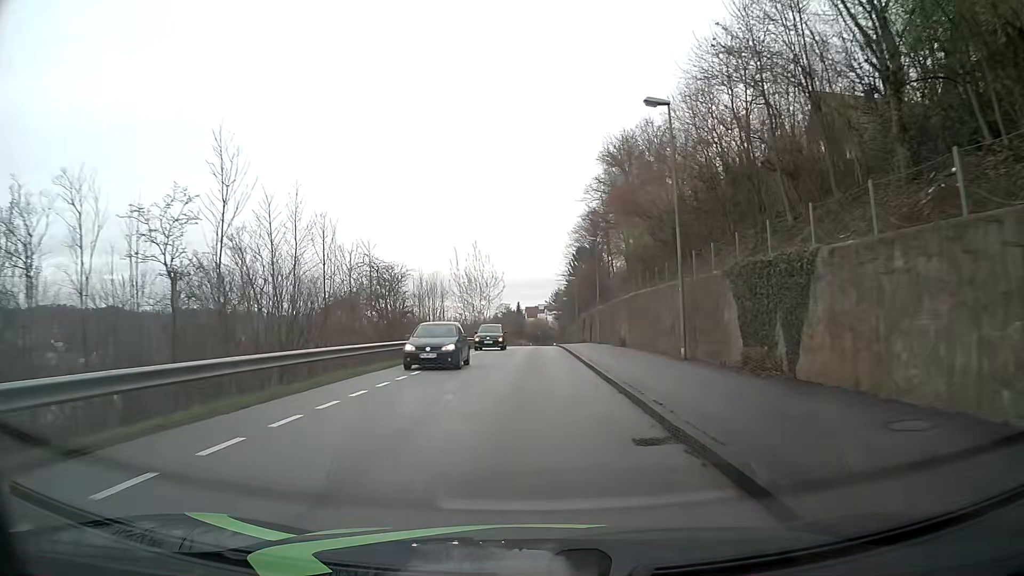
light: Day
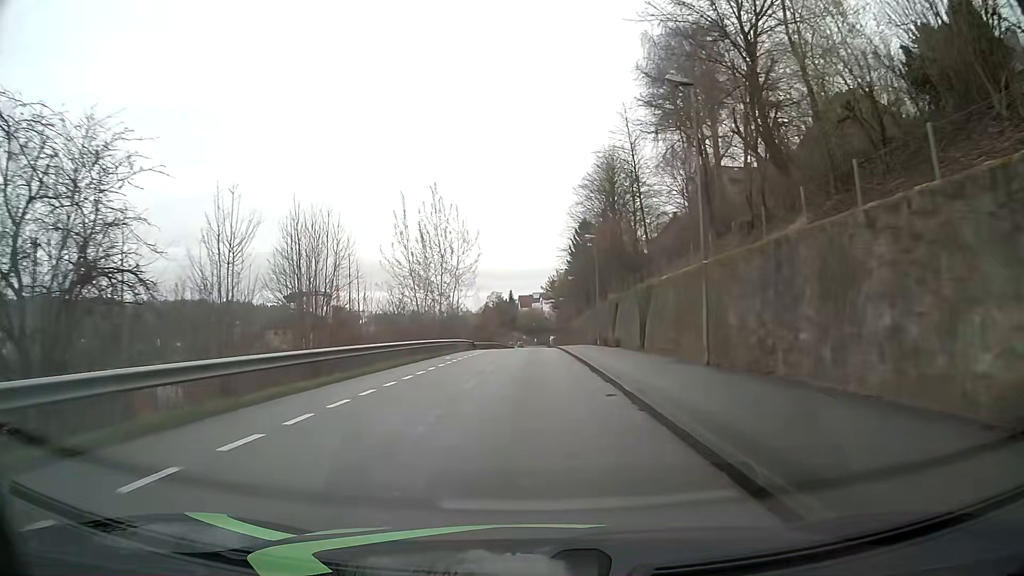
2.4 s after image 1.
(+0.4, +32.1) m; +1°
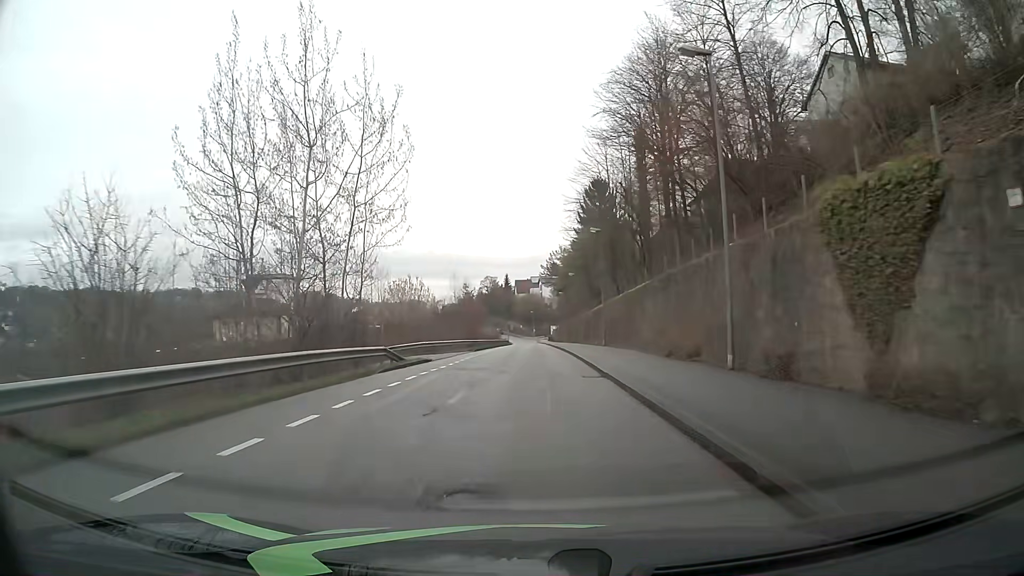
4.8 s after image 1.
(+0.1, +32.8) m; 0°
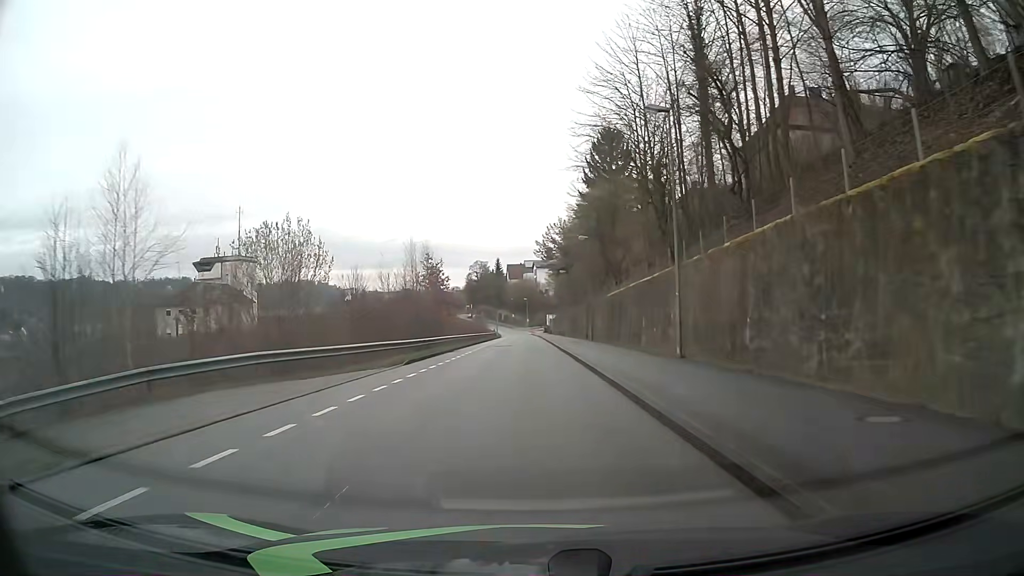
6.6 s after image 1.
(+0.1, +24.9) m; 0°
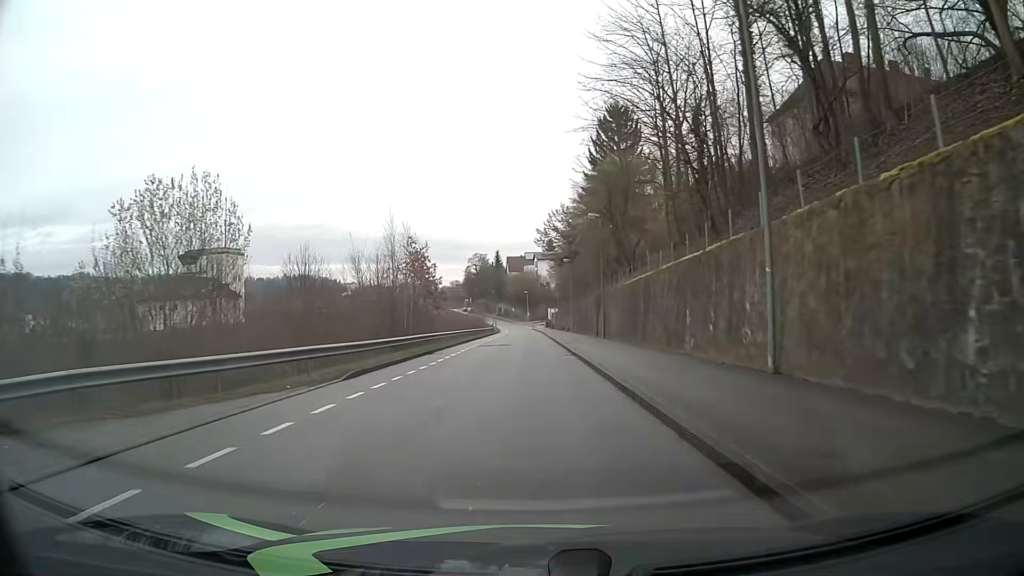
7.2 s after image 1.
(0.0, +8.1) m; 0°
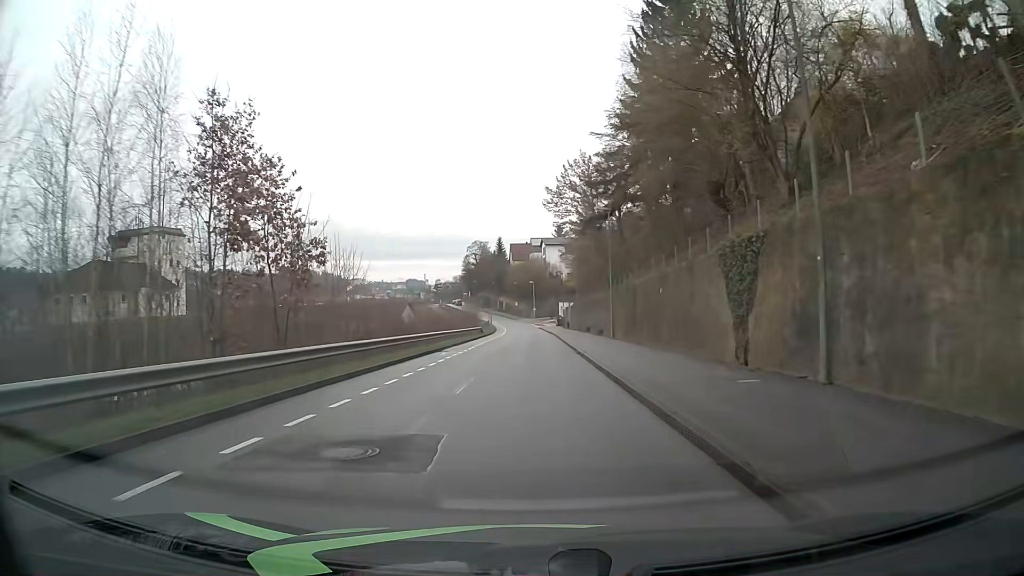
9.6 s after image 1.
(-0.1, +32.1) m; 0°
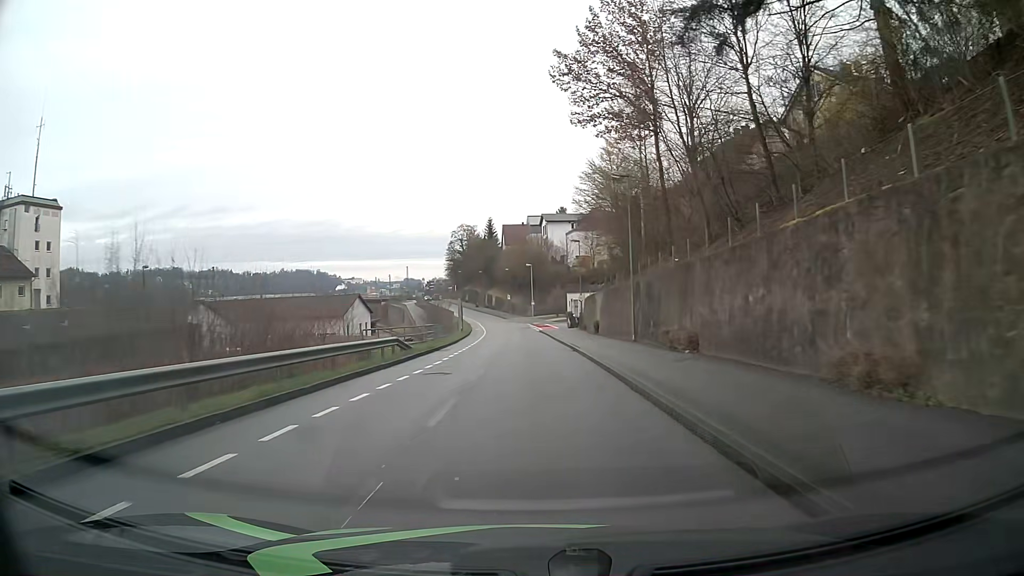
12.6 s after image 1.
(0.0, +39.8) m; 0°
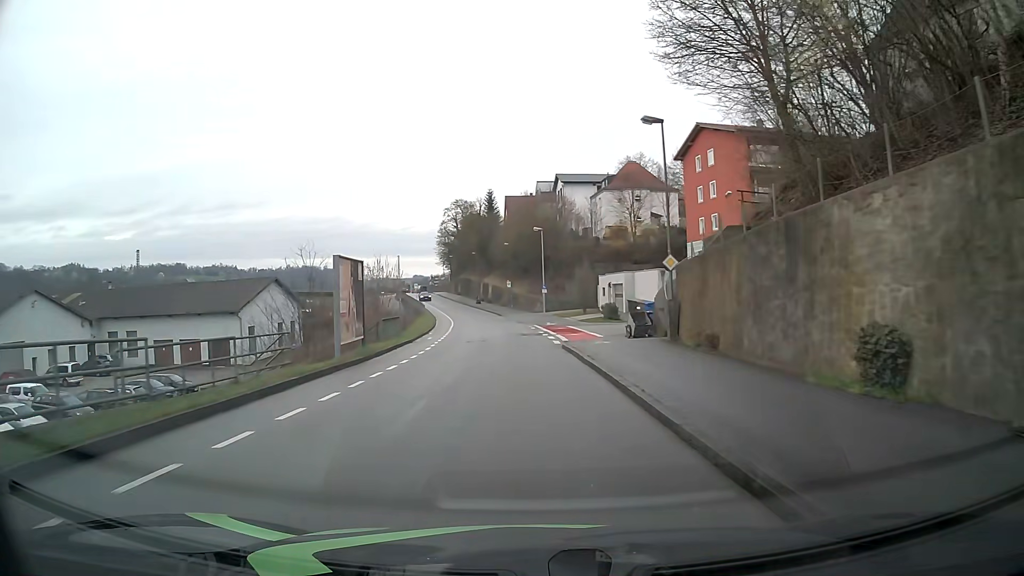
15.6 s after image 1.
(0.0, +37.1) m; 0°
(0, +10) (0, +20) (0, +30) (+7, +37) (+17, +38) (+27, +37) (+36, +41) (+45, +46) (+53, +50) (+63, +55) m
